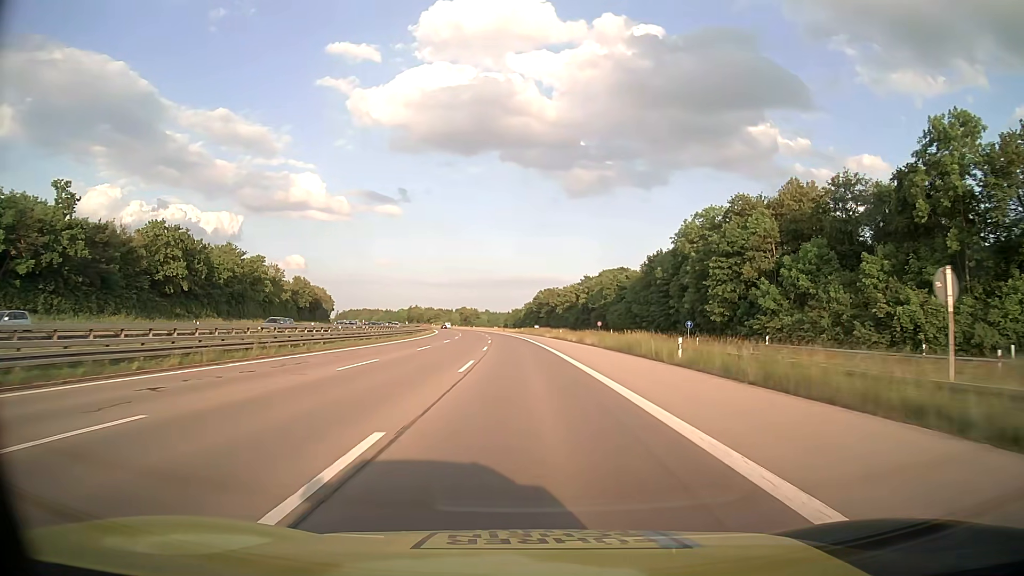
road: motorway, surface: asphalt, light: Day
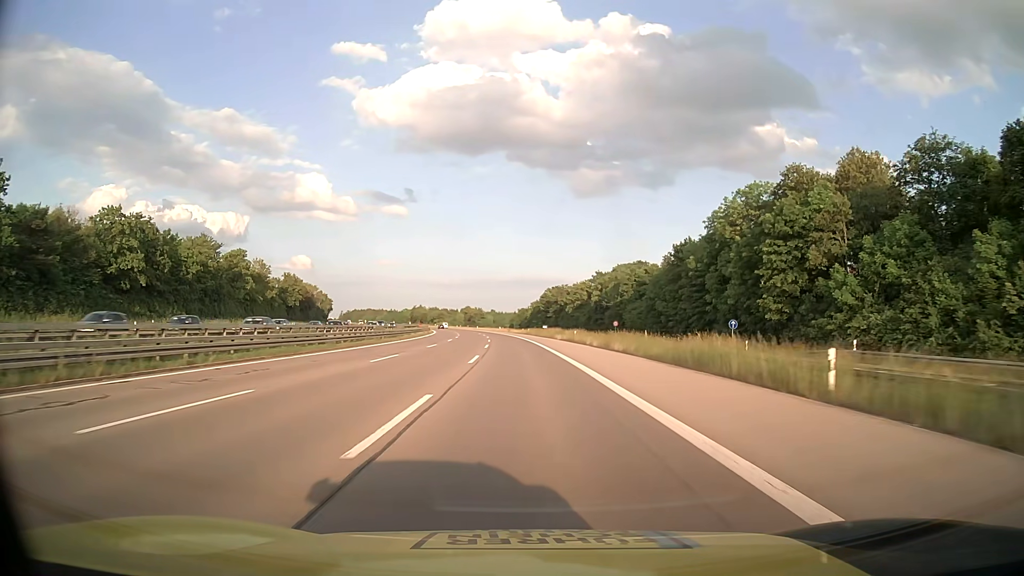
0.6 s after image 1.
(-0.1, +13.2) m; -1°
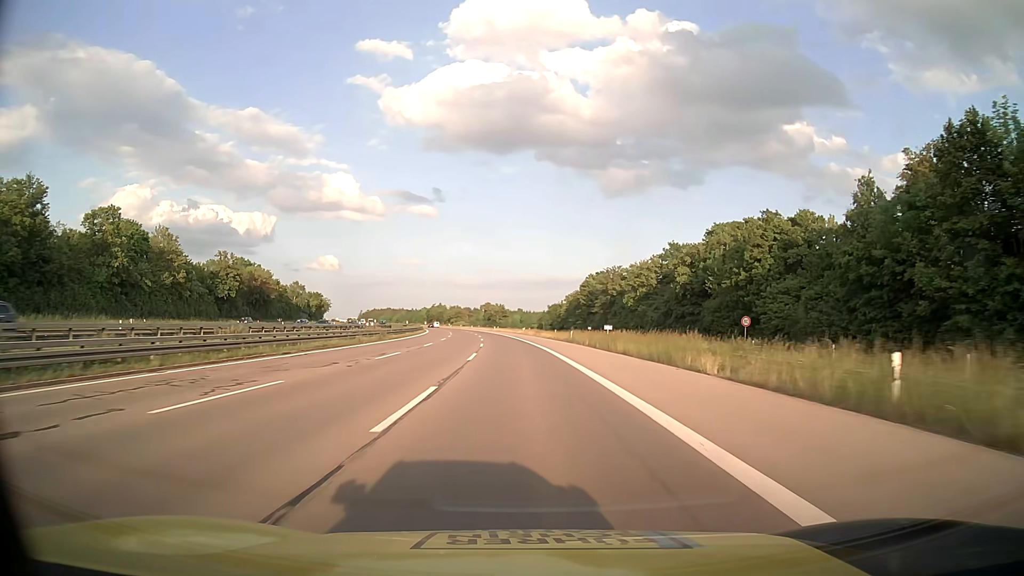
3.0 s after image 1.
(-1.0, +52.7) m; -2°
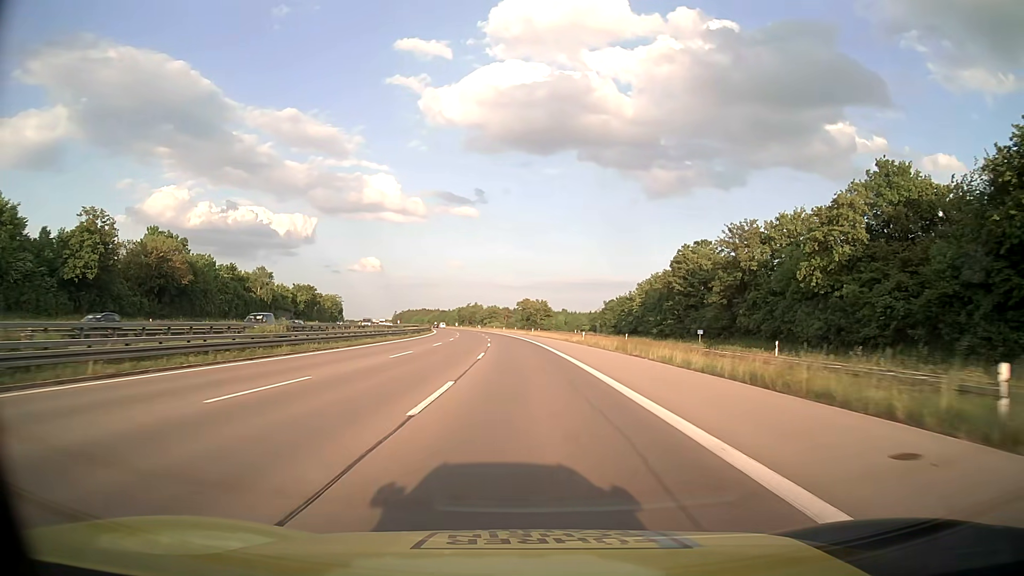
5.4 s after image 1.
(-1.6, +52.7) m; -4°
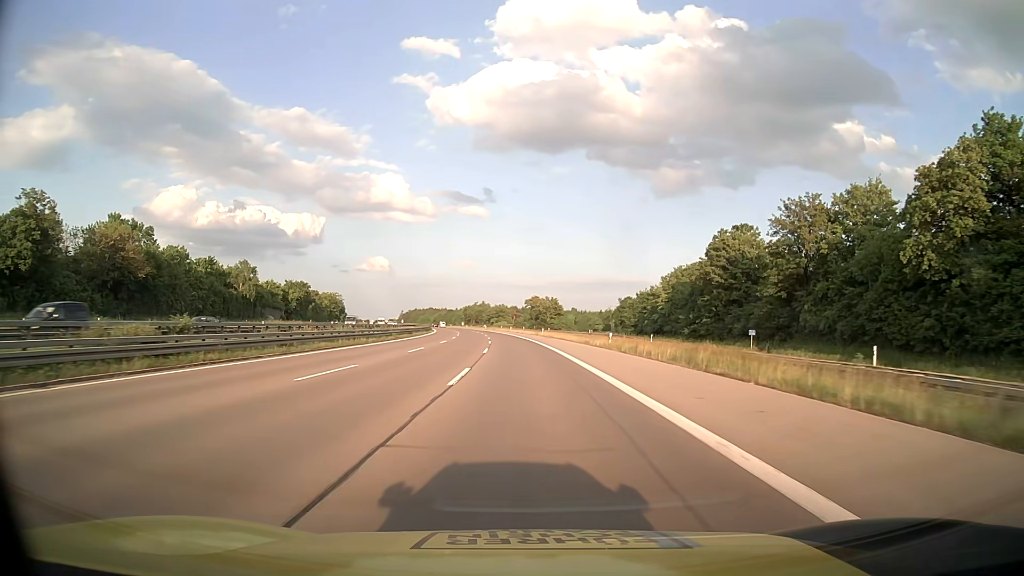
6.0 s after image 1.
(-0.1, +13.2) m; -1°
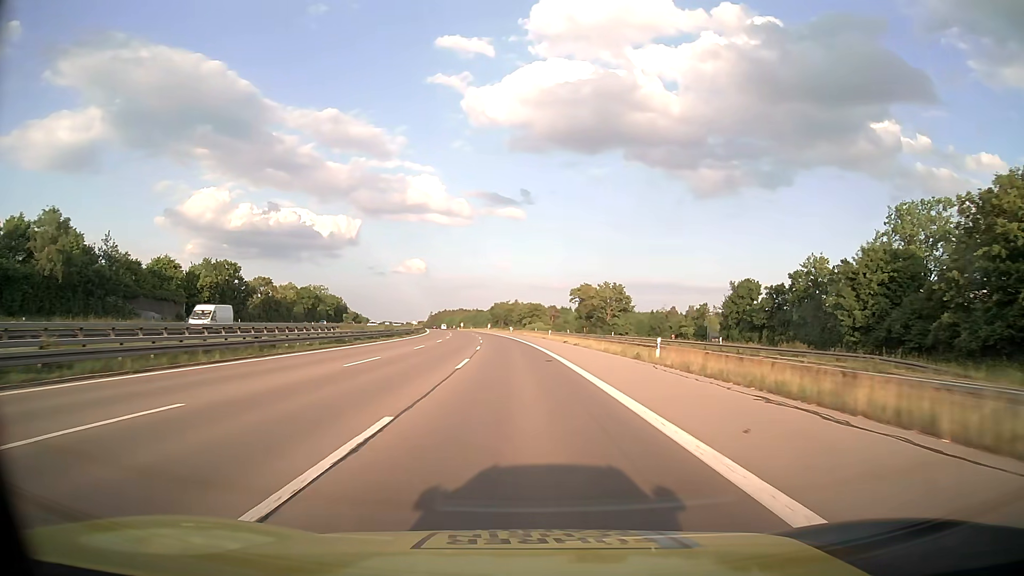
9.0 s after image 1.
(-1.6, +66.0) m; -3°
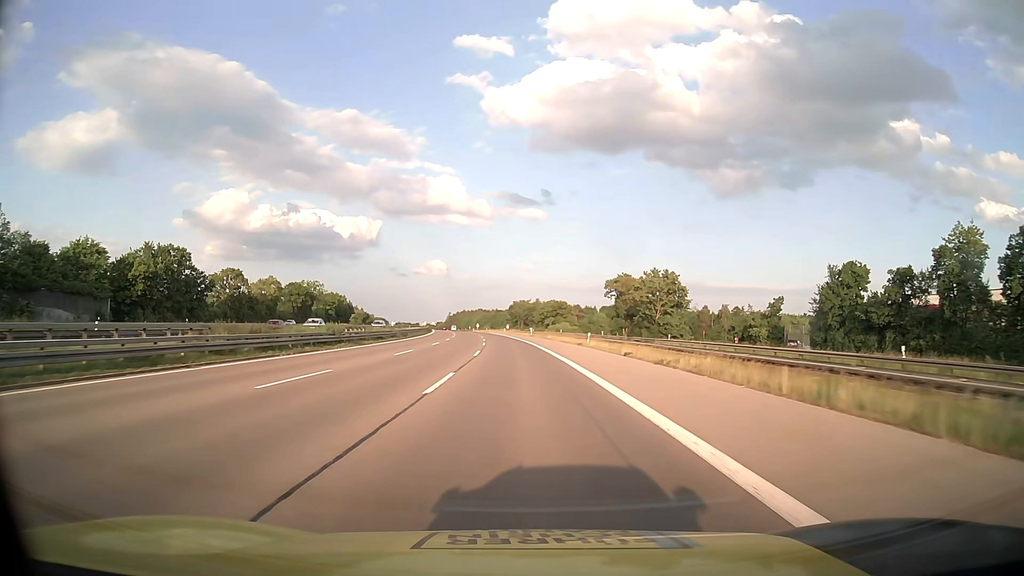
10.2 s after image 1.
(-0.4, +26.4) m; -2°
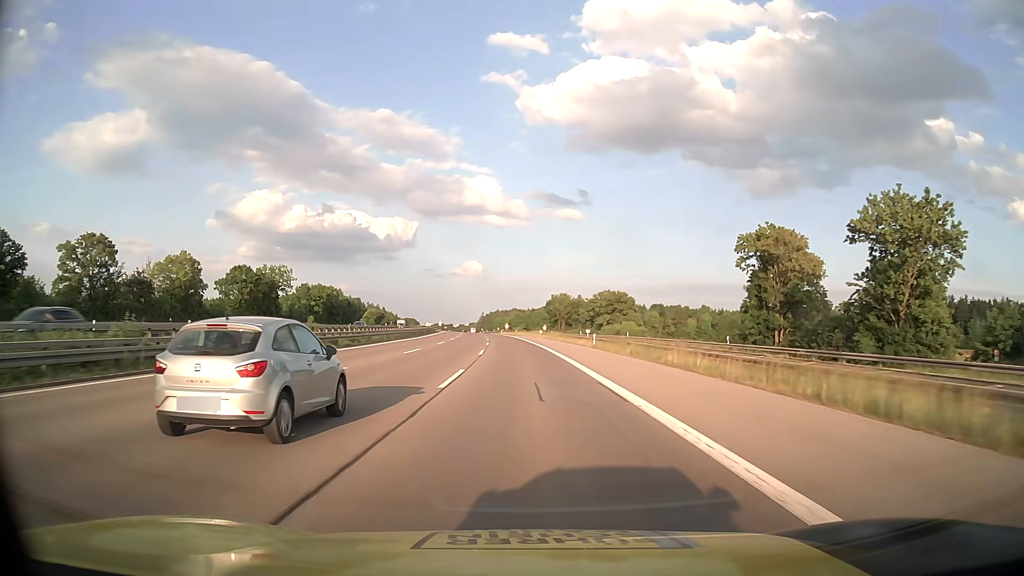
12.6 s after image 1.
(-1.5, +52.9) m; -3°
(0, +10) (0, +20) (0, +30) (-1, +40) (-1, +50) (-1, +60) (-2, +70) (-3, +80) (-3, +90) (-4, +100) m
